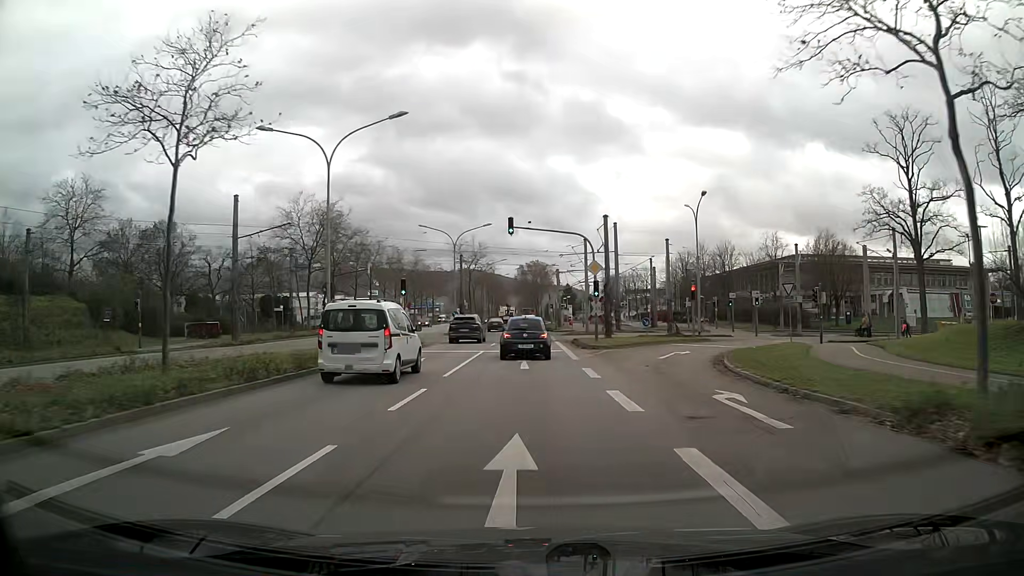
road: primary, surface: asphalt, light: Day
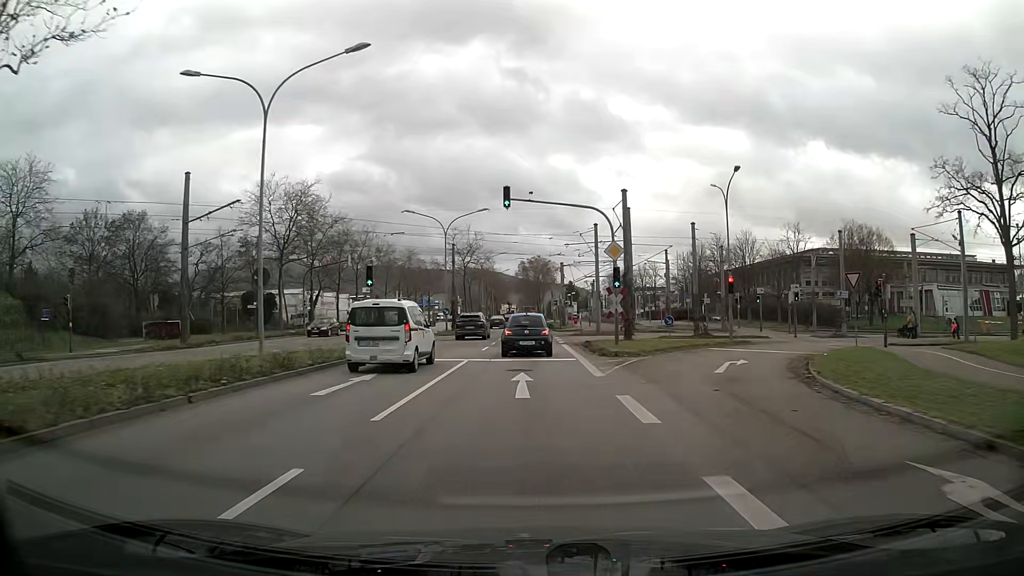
(0.0, +7.4) m; 0°
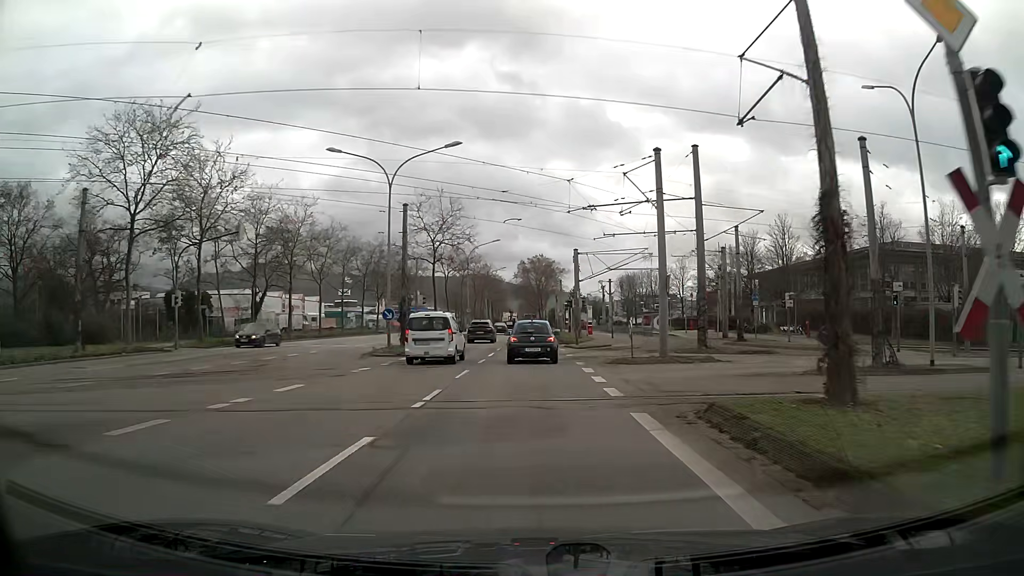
(0.0, +22.1) m; 0°
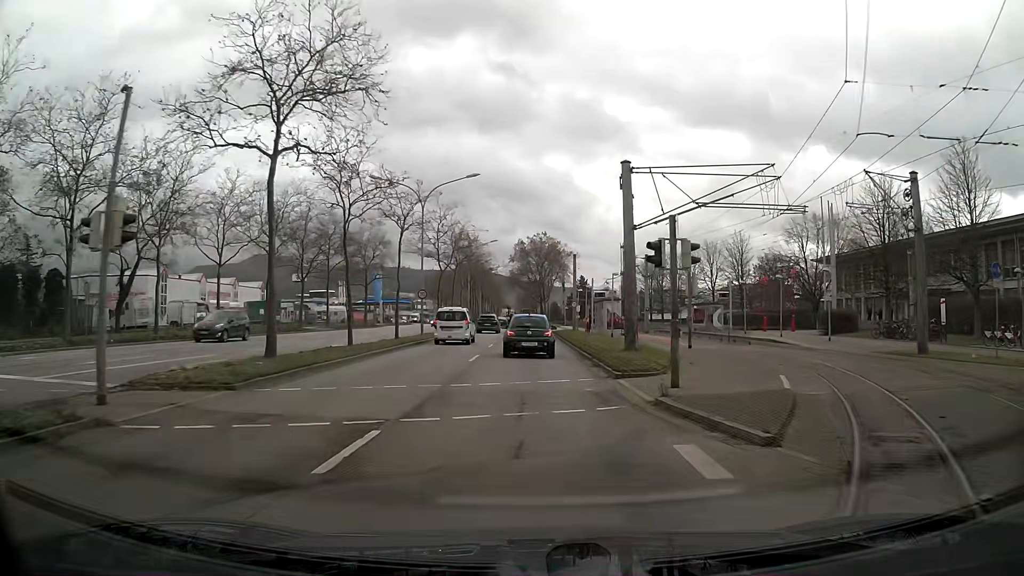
(+0.1, +29.3) m; 0°
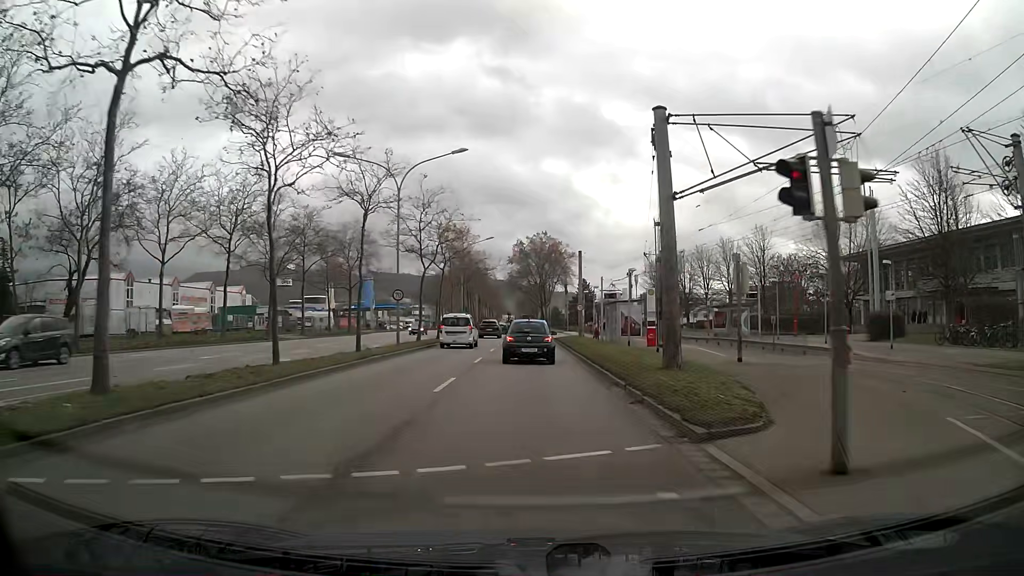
(0.0, +7.4) m; 0°
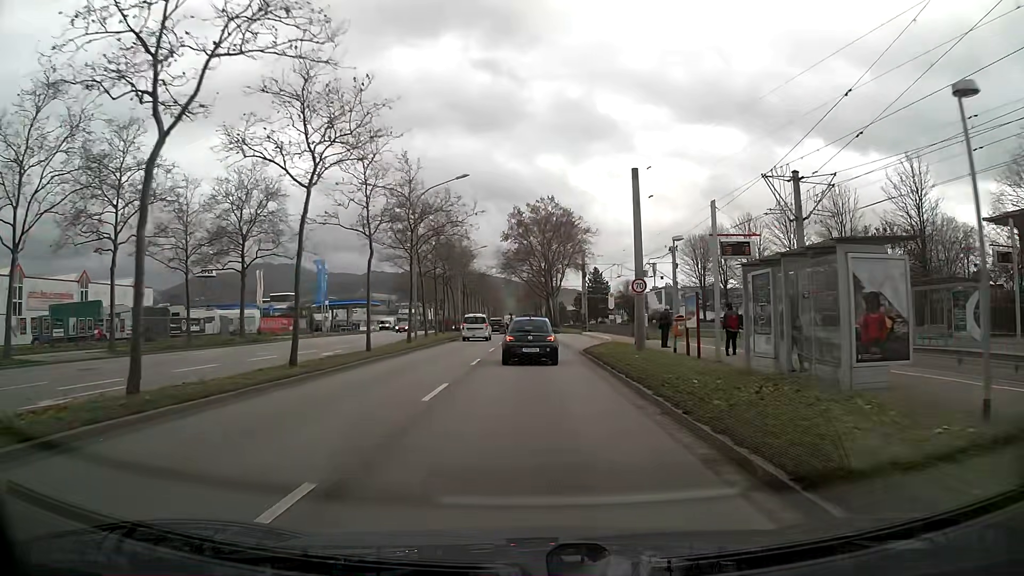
(-0.1, +29.1) m; 0°
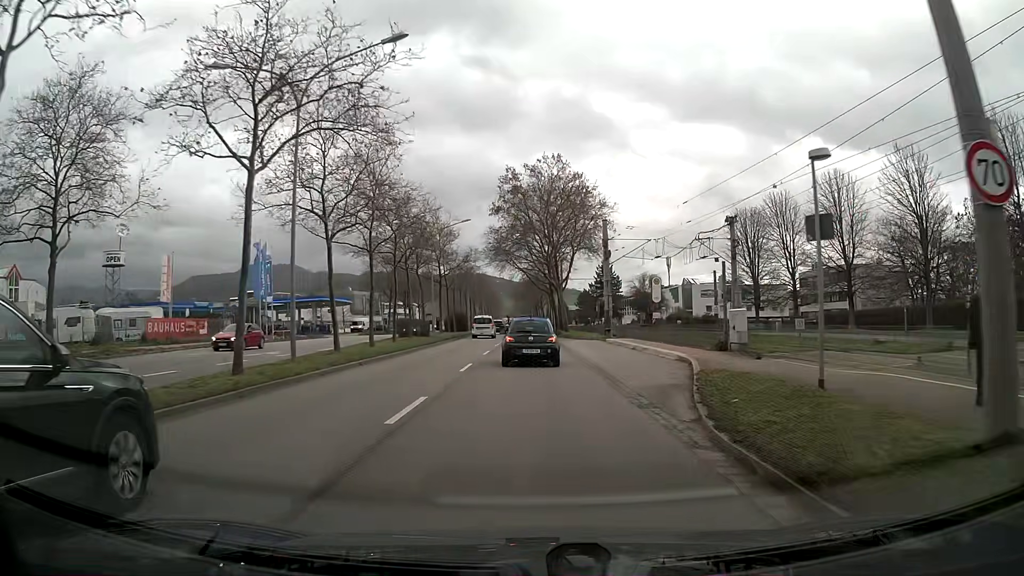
(0.0, +20.9) m; 0°
(0, +10) (0, +20) (0, +30) (0, +40) (0, +50) (0, +60) (0, +70) (0, +80) (-1, +90) (-1, +100) m
